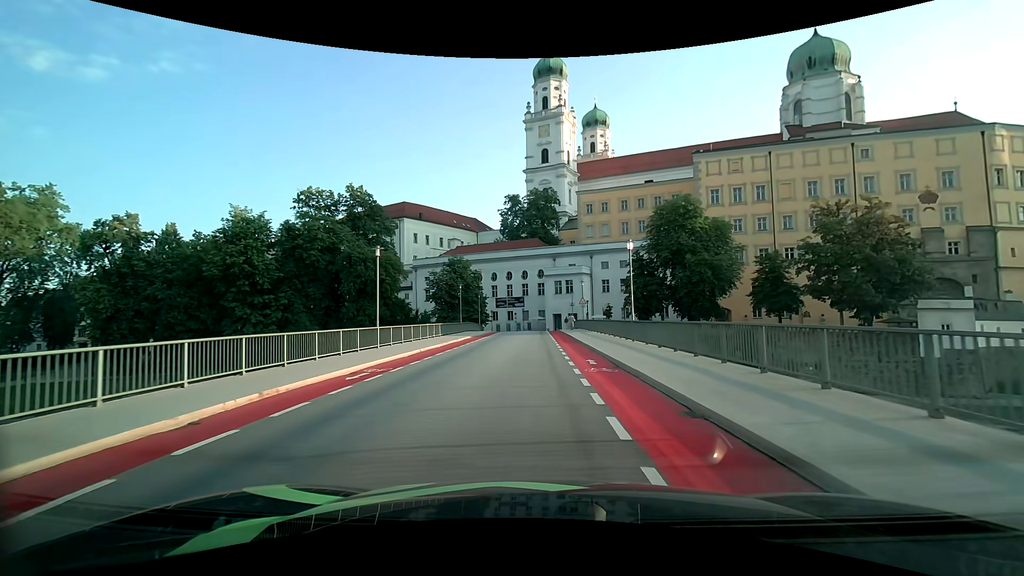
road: primary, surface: asphalt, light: Day
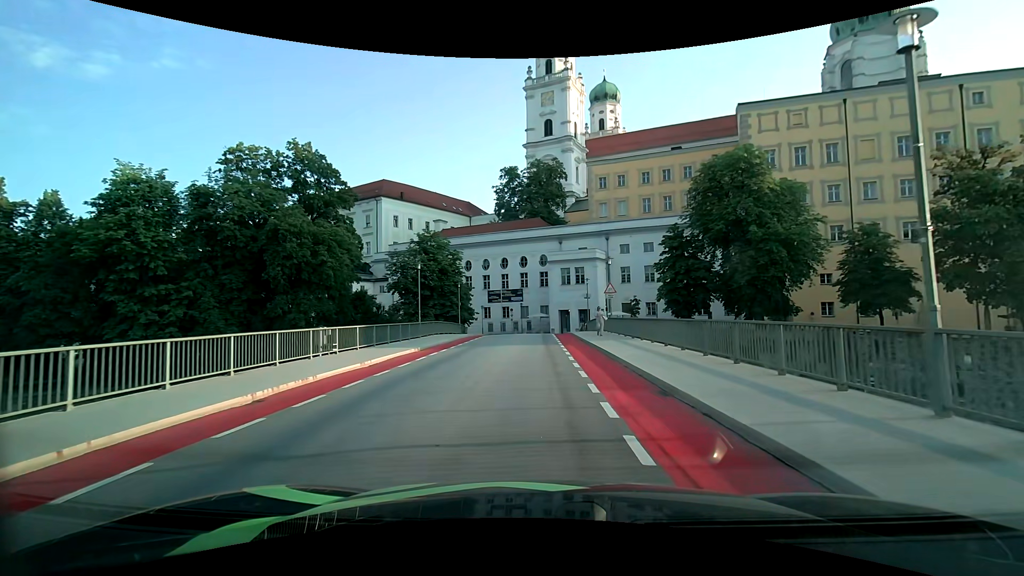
(0.0, +18.0) m; 0°
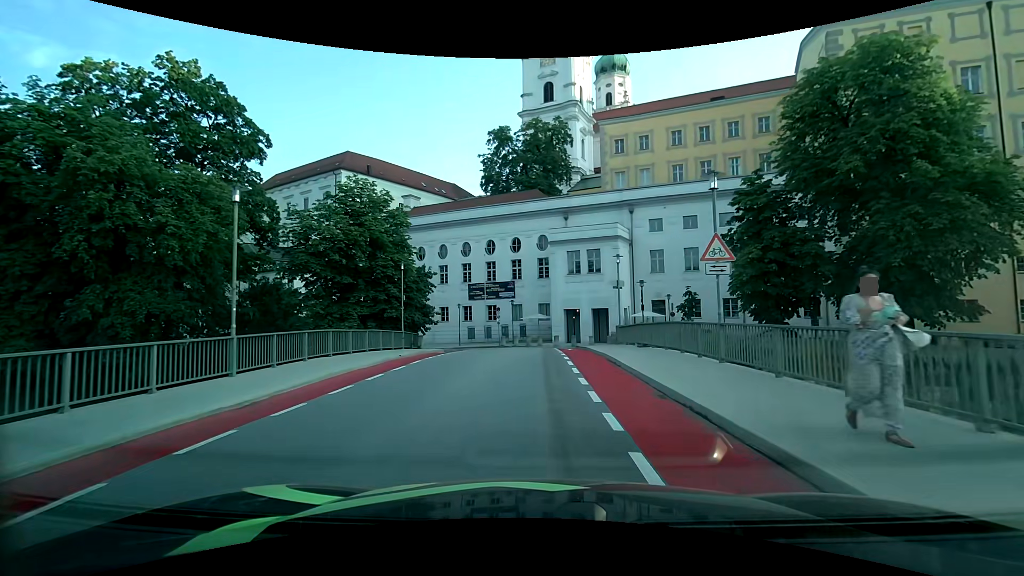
(-0.1, +19.4) m; 0°
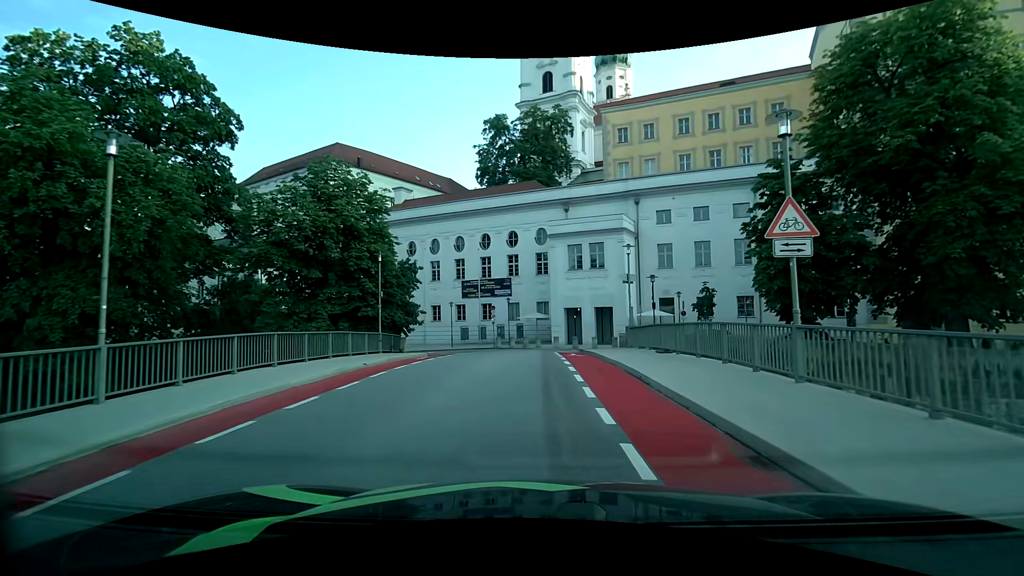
(0.0, +3.8) m; 0°
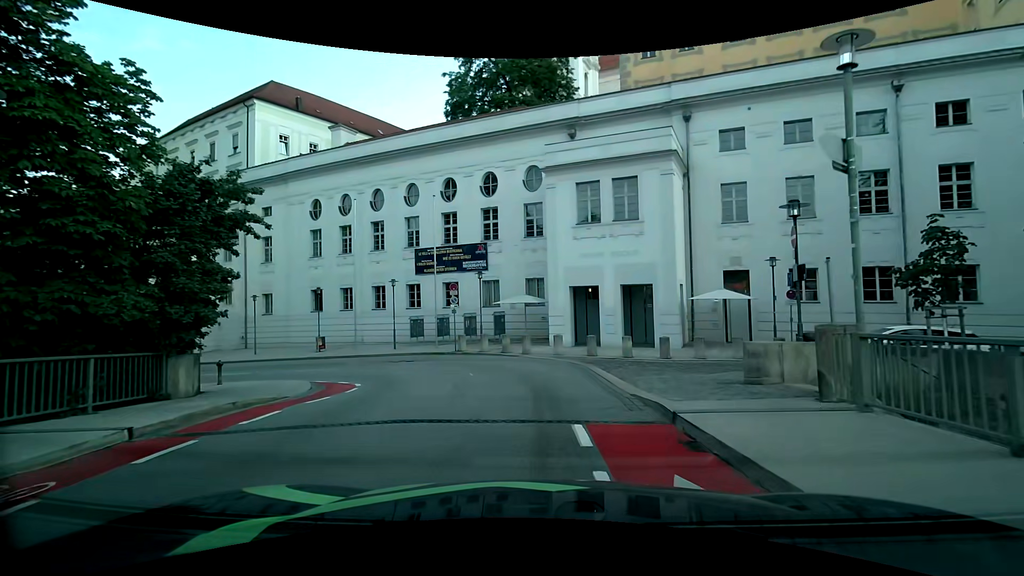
(+0.3, +17.6) m; +1°
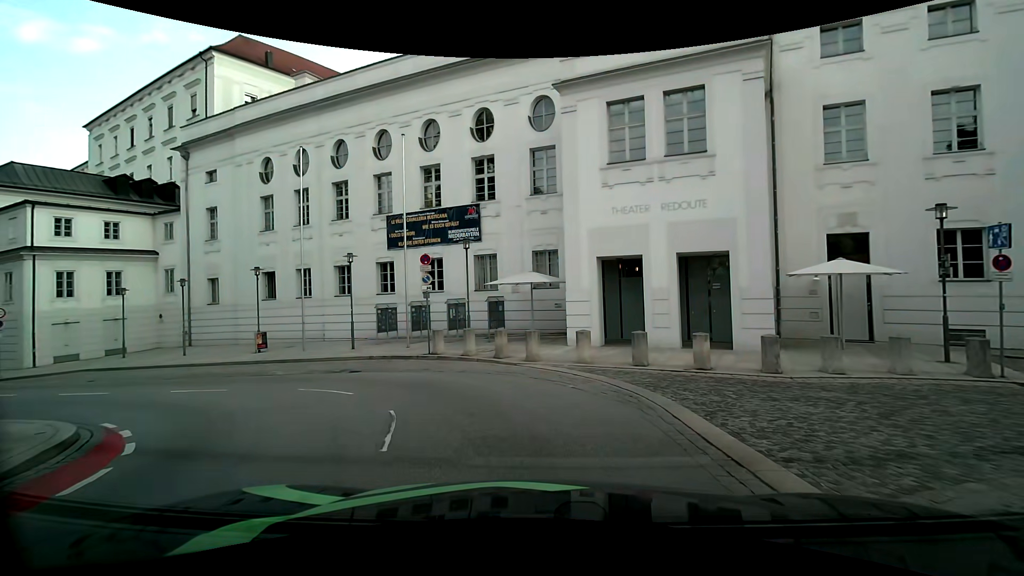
(-0.1, +8.9) m; -1°
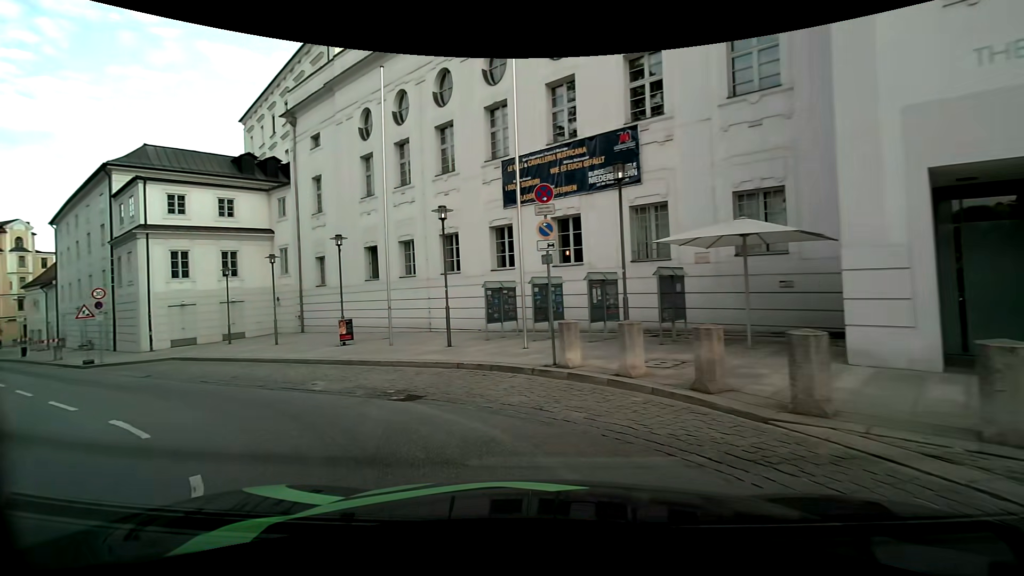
(-1.0, +8.7) m; -16°
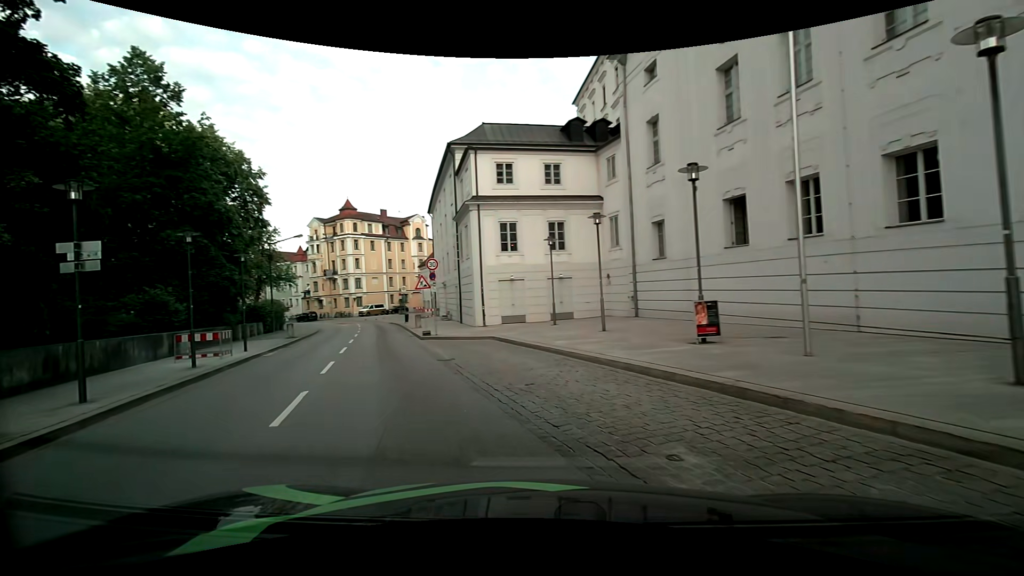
(-2.5, +7.8) m; -36°
